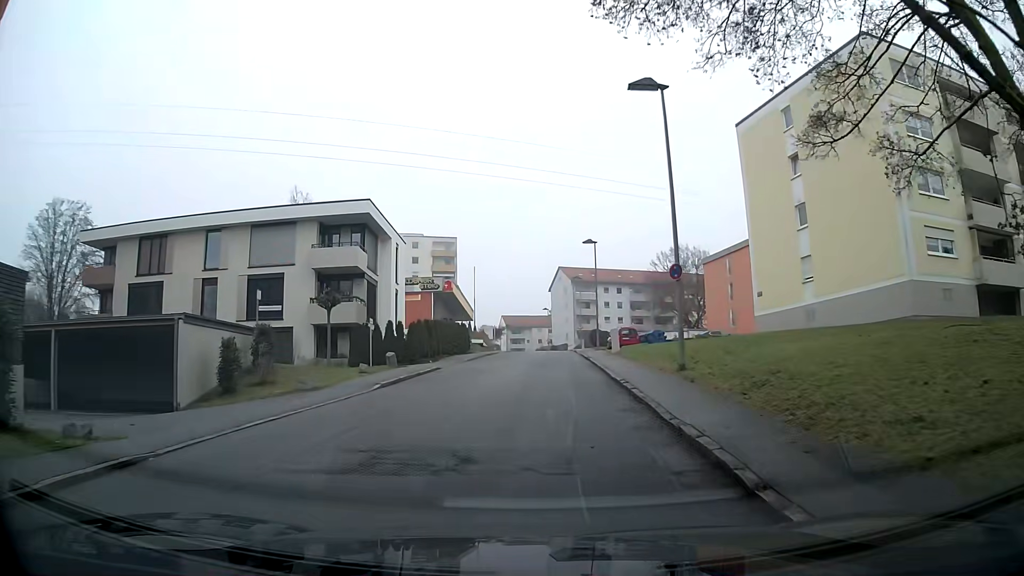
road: residential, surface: asphalt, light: Day
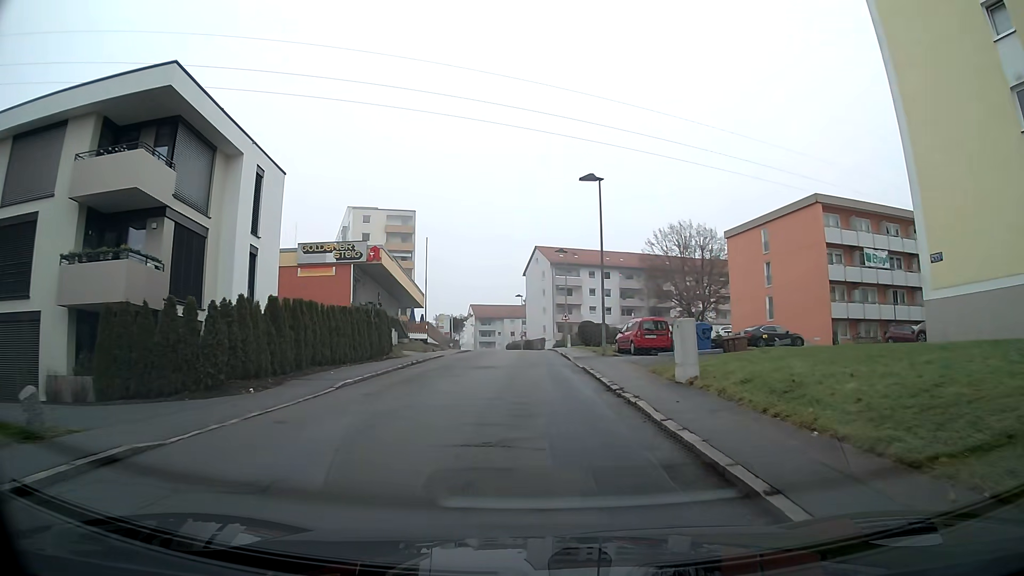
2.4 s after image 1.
(+0.2, +19.6) m; +2°
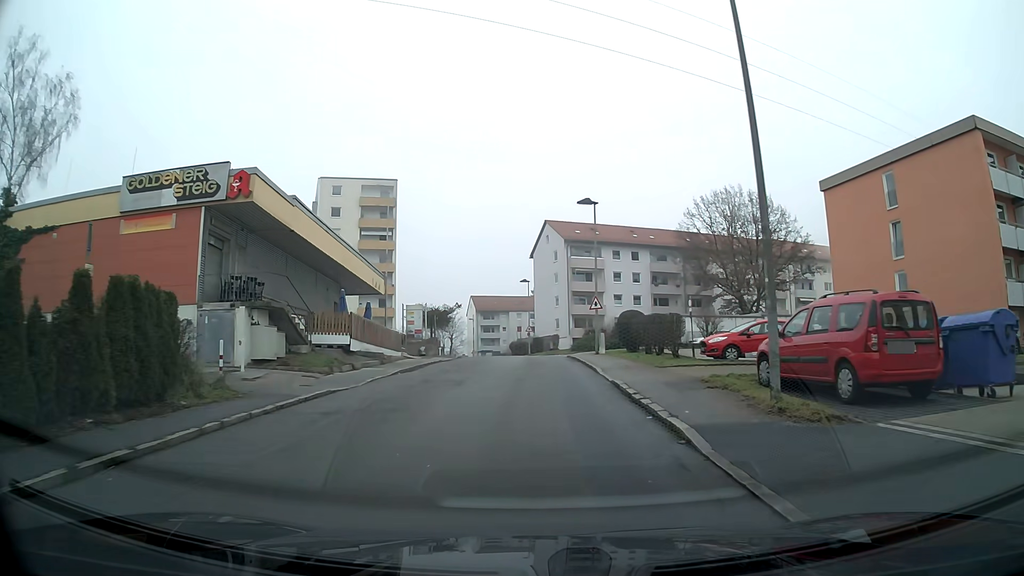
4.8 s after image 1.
(0.0, +20.4) m; 0°
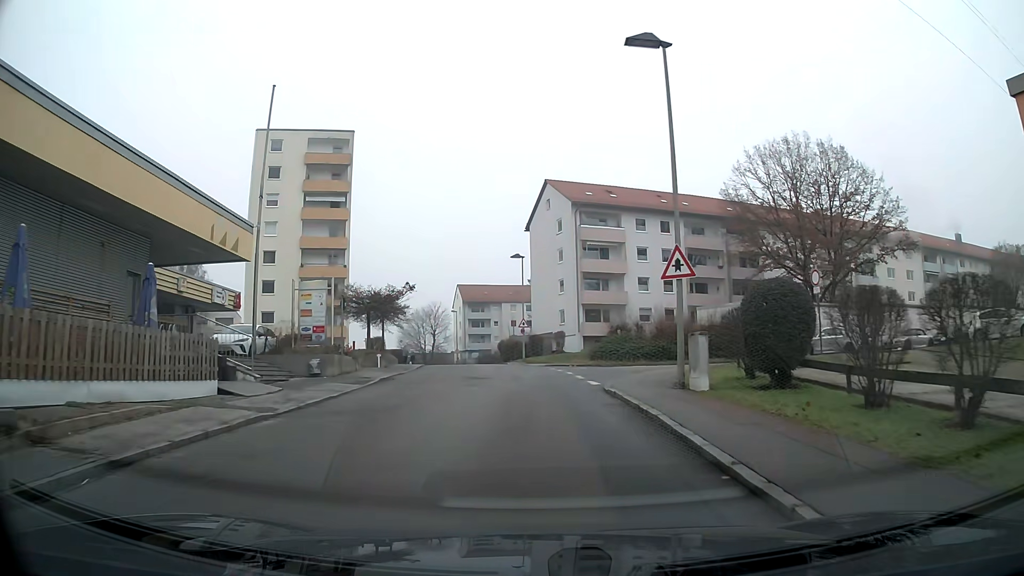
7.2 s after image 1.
(-0.1, +20.4) m; -1°
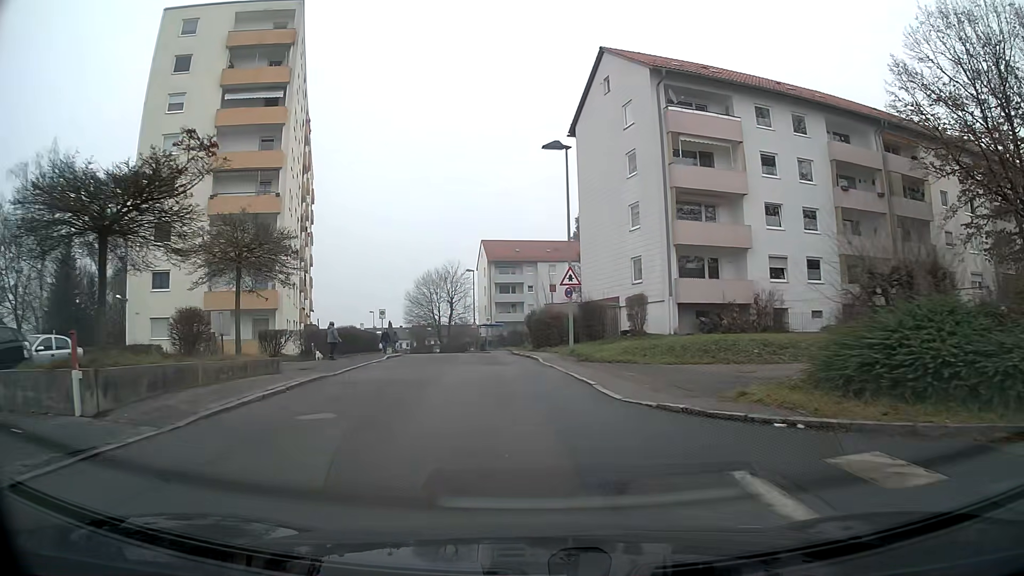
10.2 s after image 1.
(-0.7, +25.2) m; -4°
